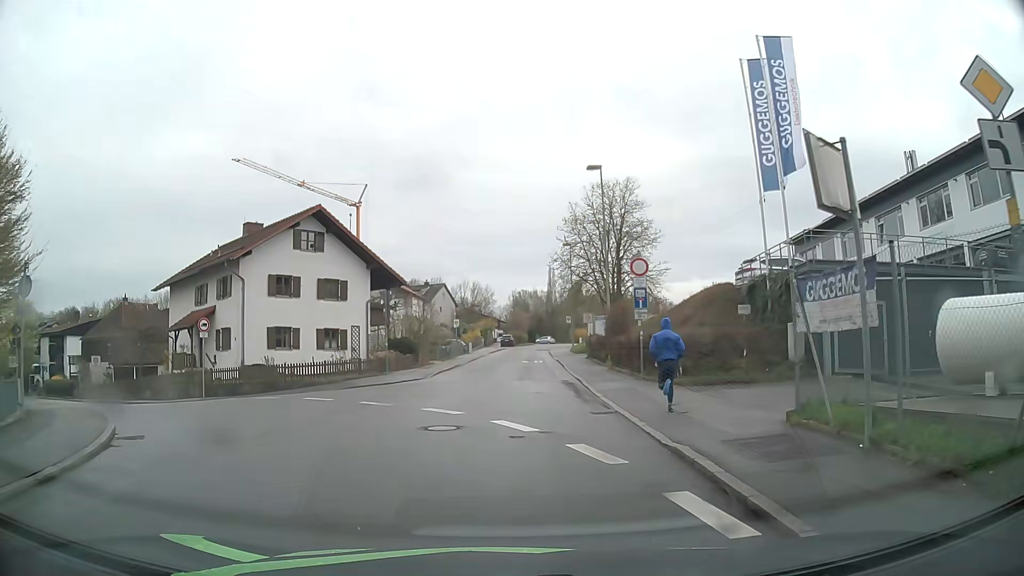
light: Day
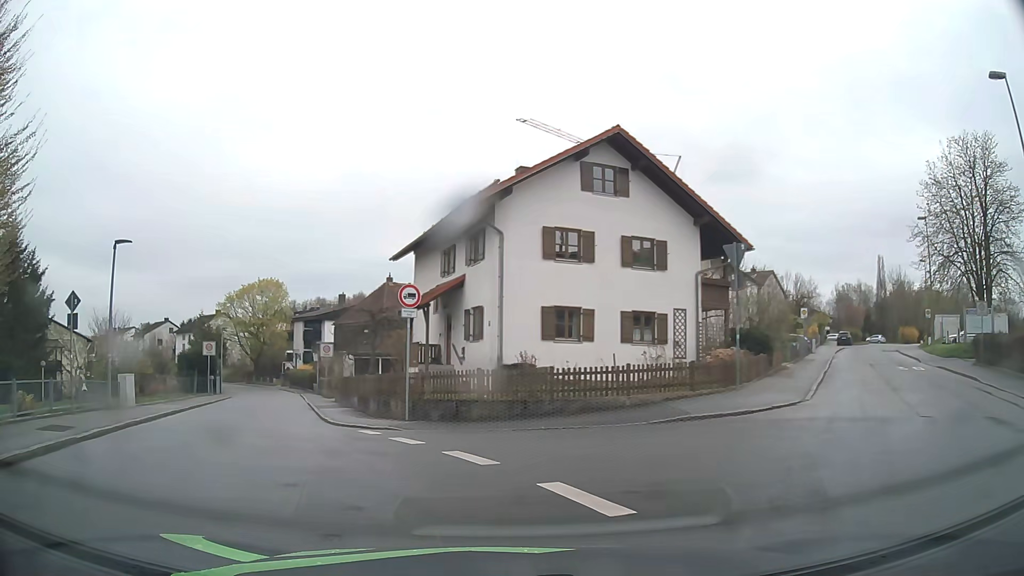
(-2.4, +13.0) m; -26°
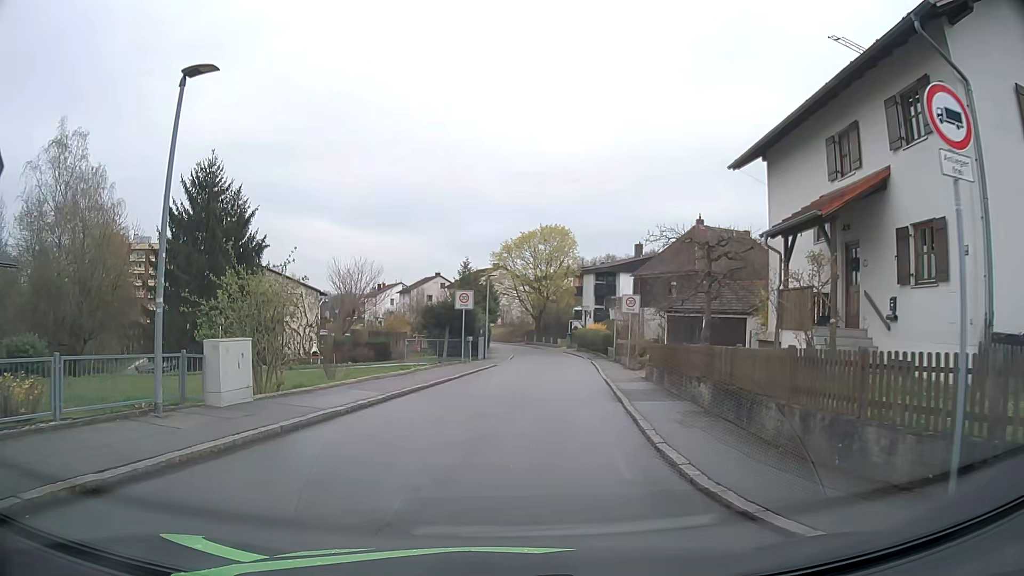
(-3.3, +11.8) m; -25°
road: residential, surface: asphalt
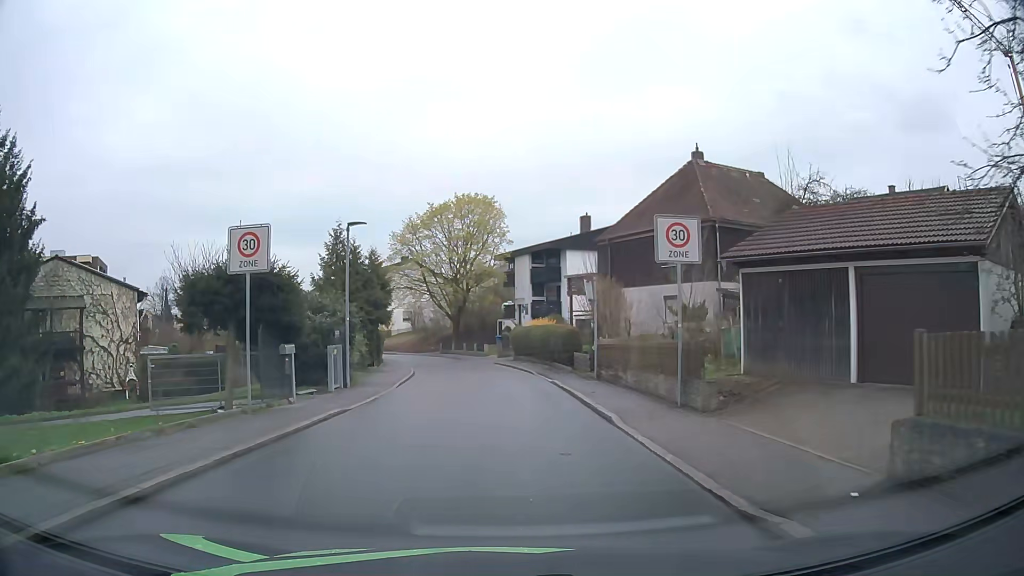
(+1.1, +20.5) m; +6°
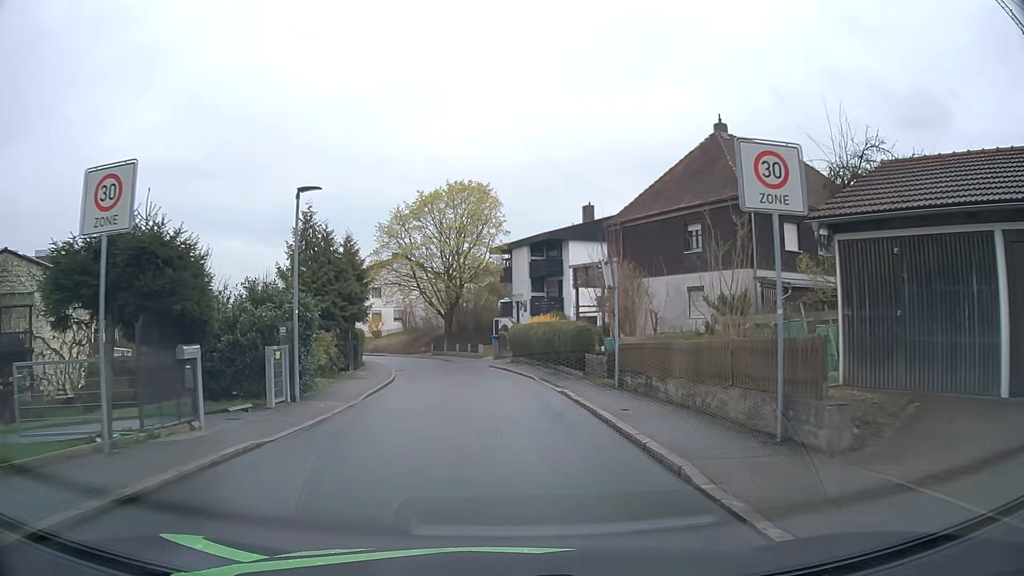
(+0.1, +5.0) m; 0°
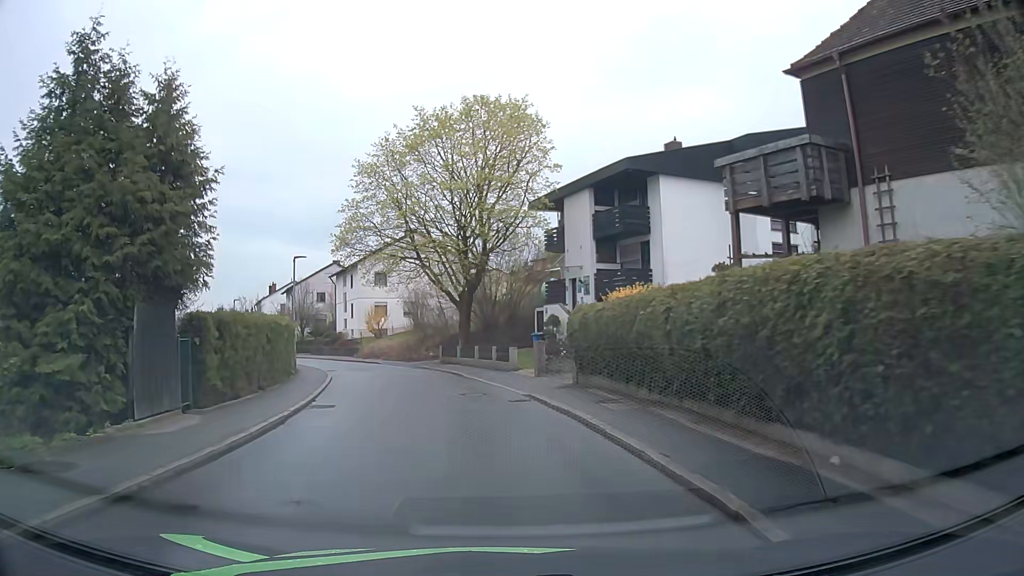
(-0.1, +19.9) m; -3°
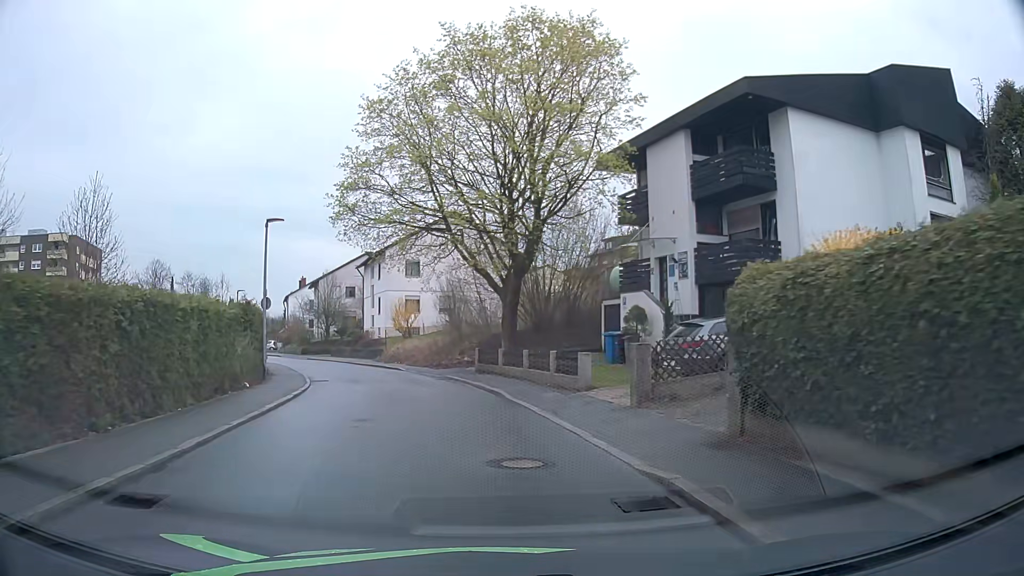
(-0.3, +9.7) m; -3°
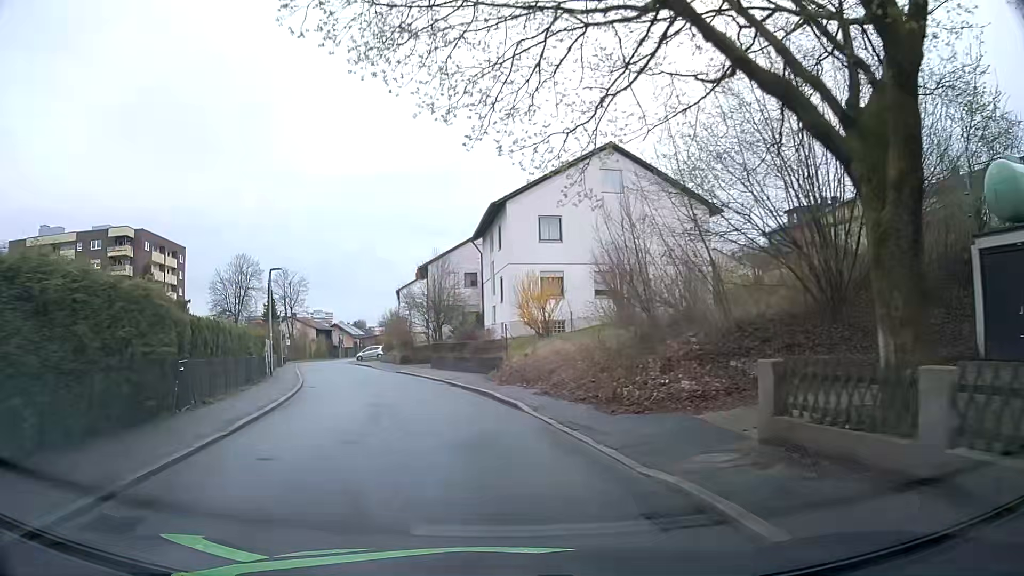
(-2.3, +19.6) m; -13°
(-1, +10) (-2, +20) (-5, +29) (-8, +39) (-11, +49) (-14, +58) (-17, +68) (-20, +77) (-22, +87) (-24, +97) m
